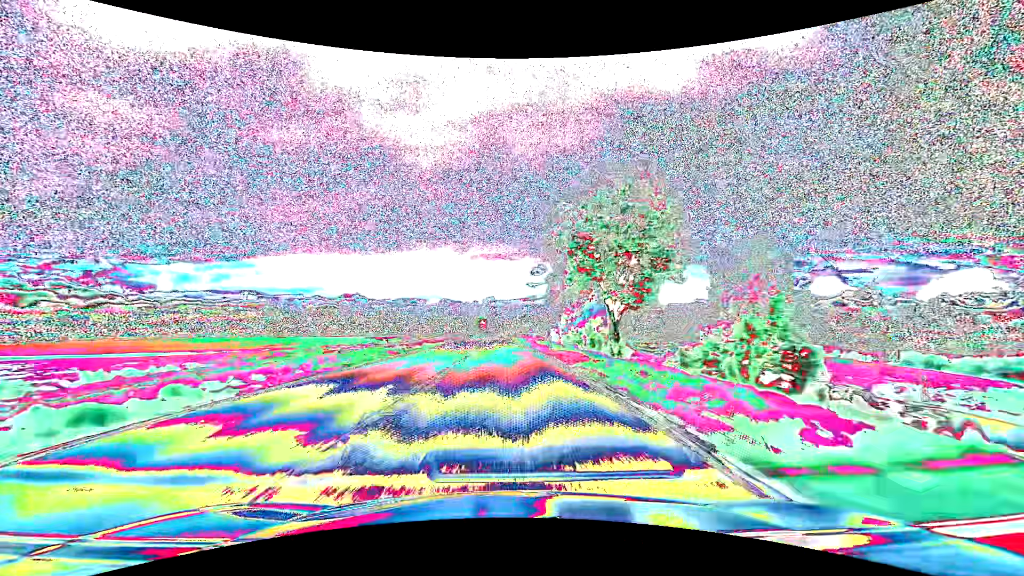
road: primary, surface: asphalt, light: Day
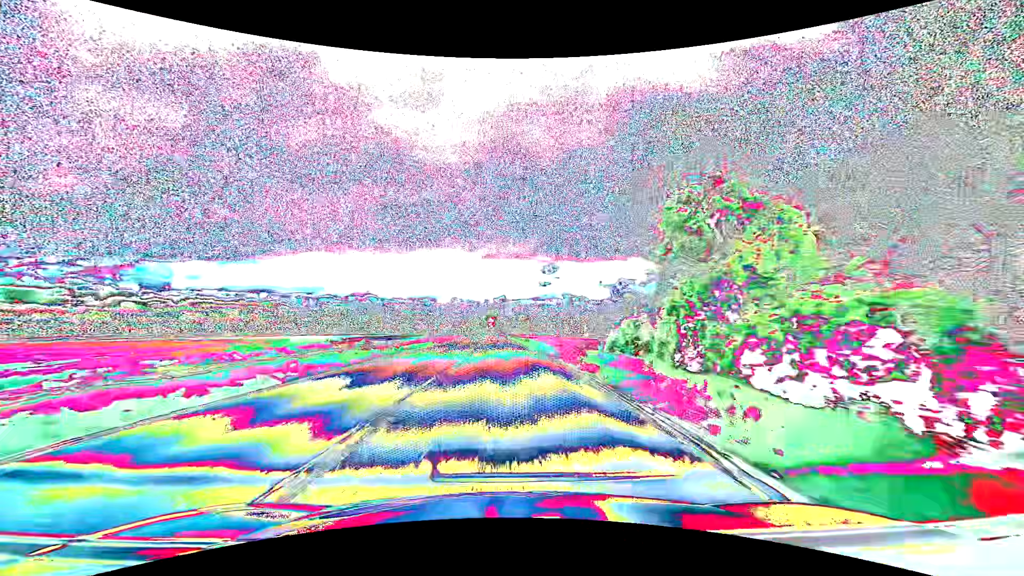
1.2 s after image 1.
(-0.4, +31.6) m; -1°
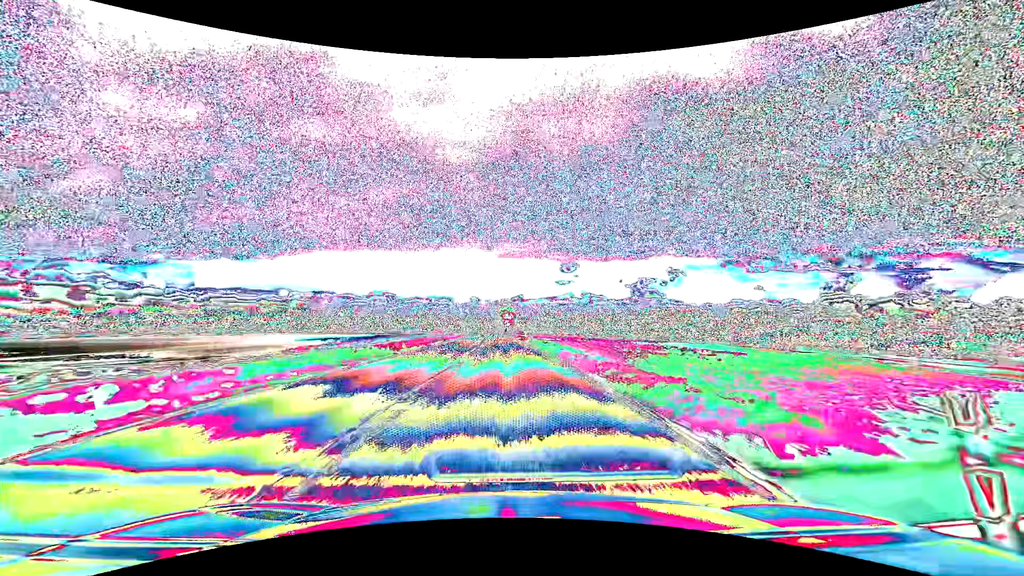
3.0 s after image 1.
(-0.8, +47.5) m; -2°
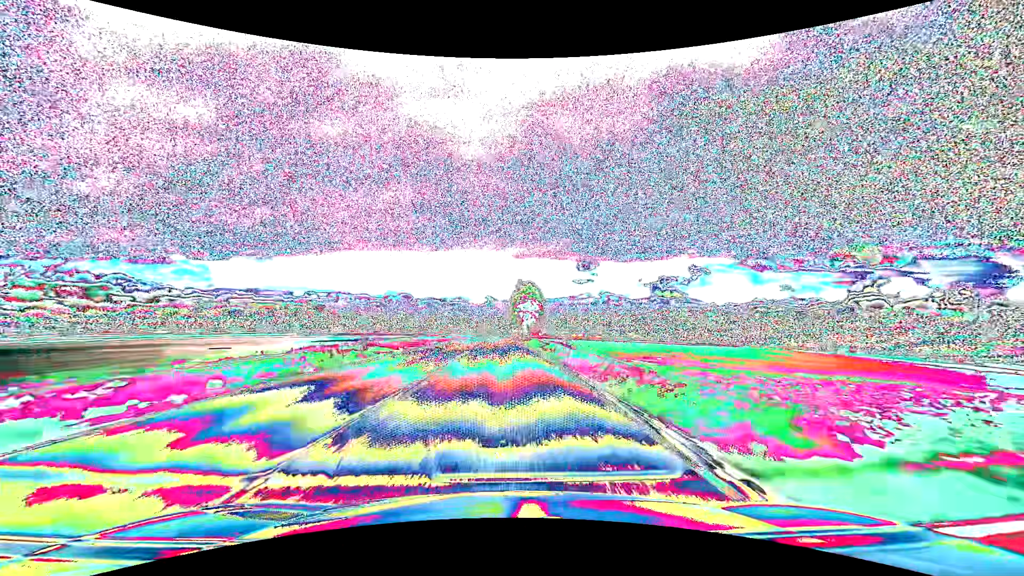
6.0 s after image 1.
(-1.0, +79.3) m; -2°
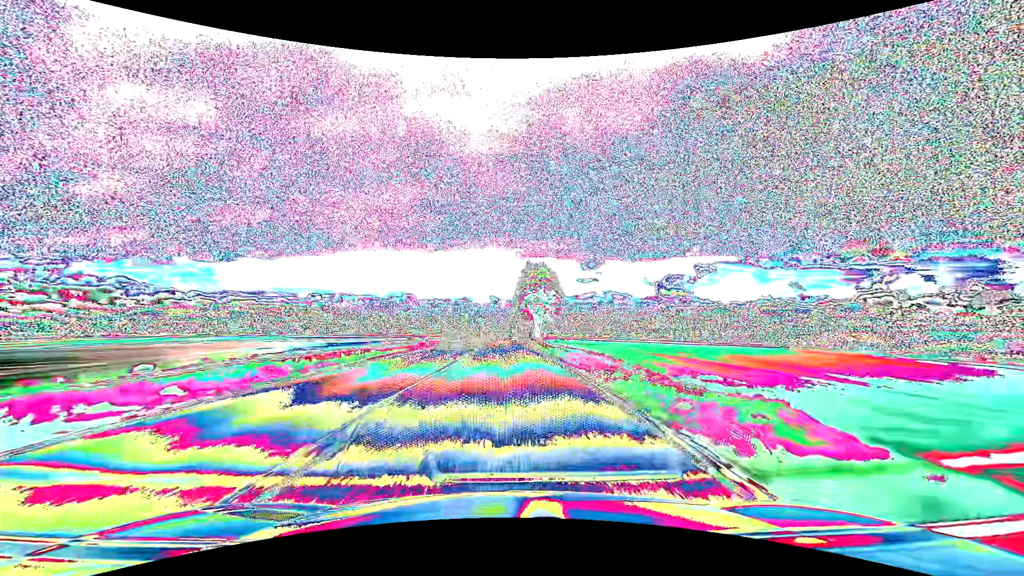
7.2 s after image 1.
(-0.1, +31.7) m; -1°
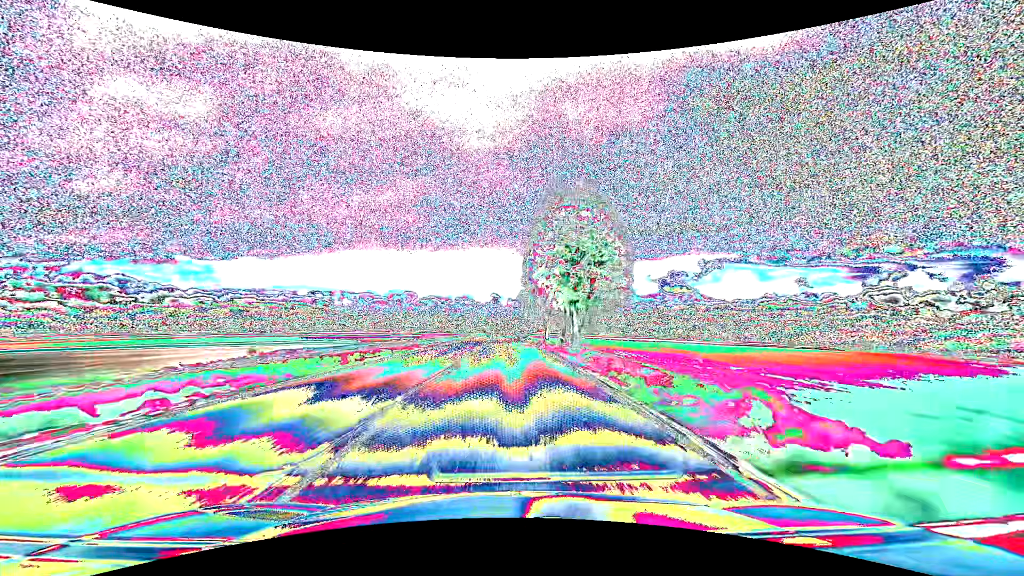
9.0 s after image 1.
(-0.1, +47.6) m; 0°
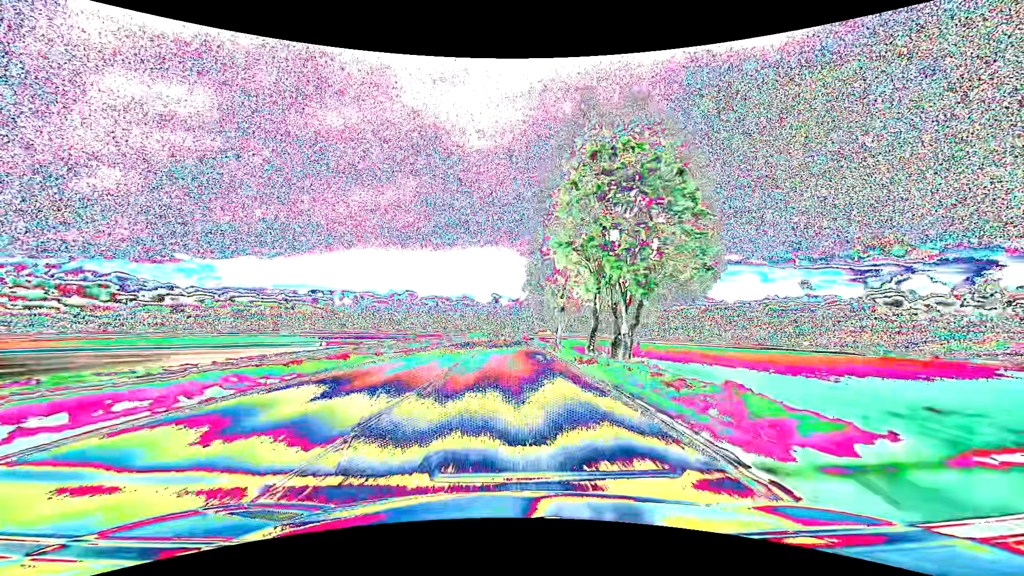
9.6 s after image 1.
(0.0, +15.9) m; 0°
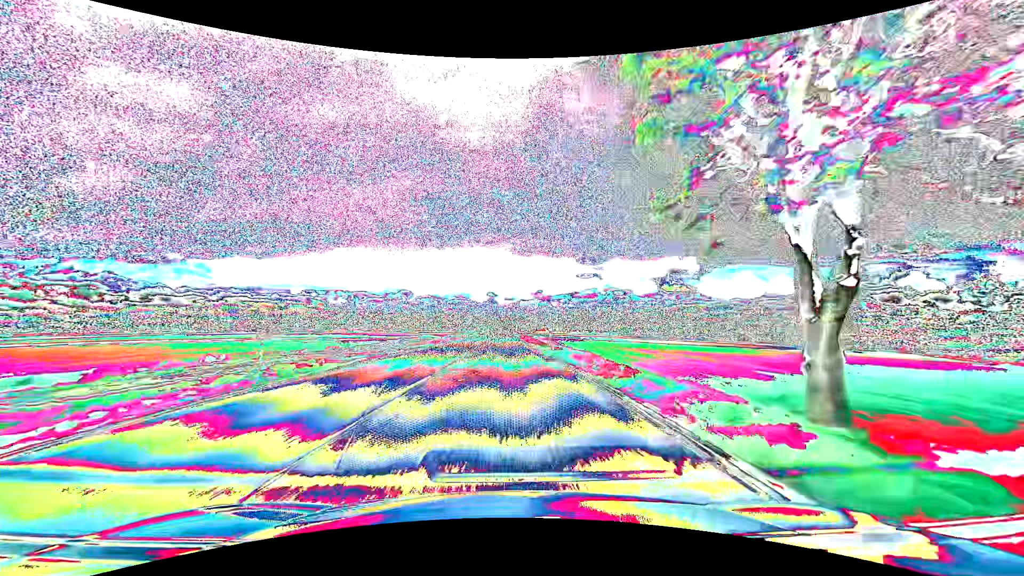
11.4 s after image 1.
(+0.1, +47.6) m; 0°
(0, +10) (0, +20) (0, +30) (0, +40) (0, +50) (0, +60) (0, +70) (0, +80) (0, +90) (0, +100) m
